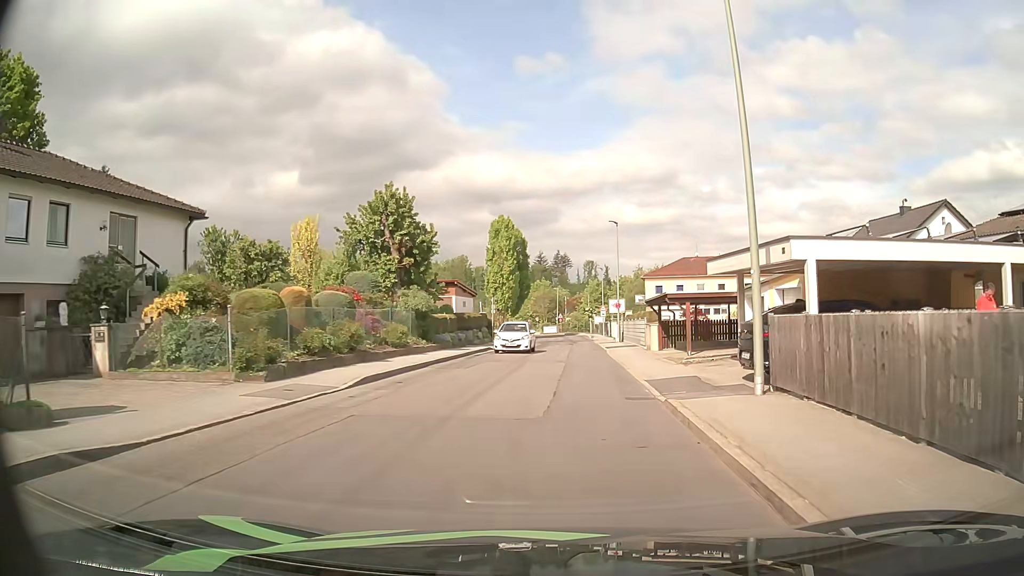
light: Day
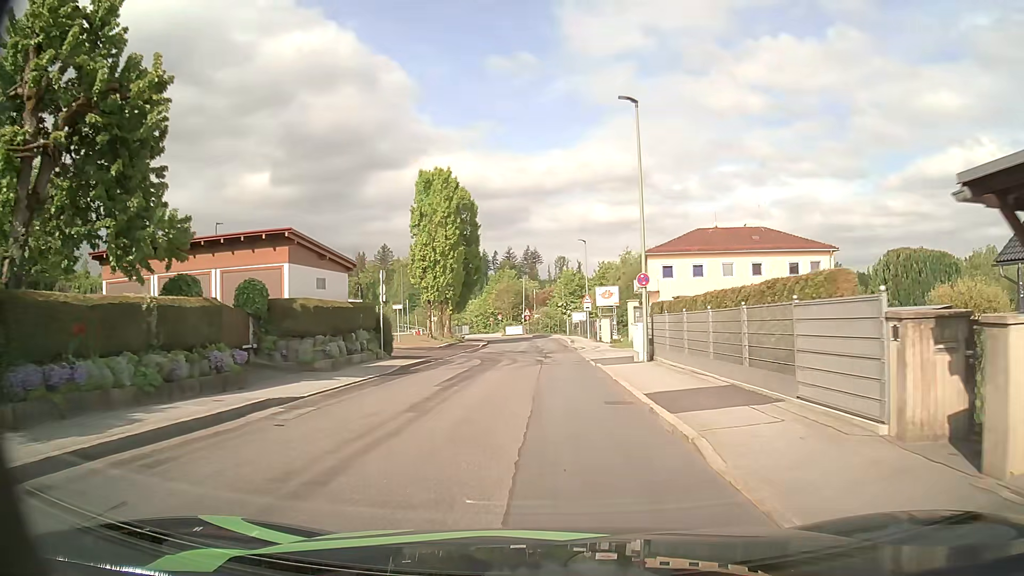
(+1.0, +25.7) m; +2°
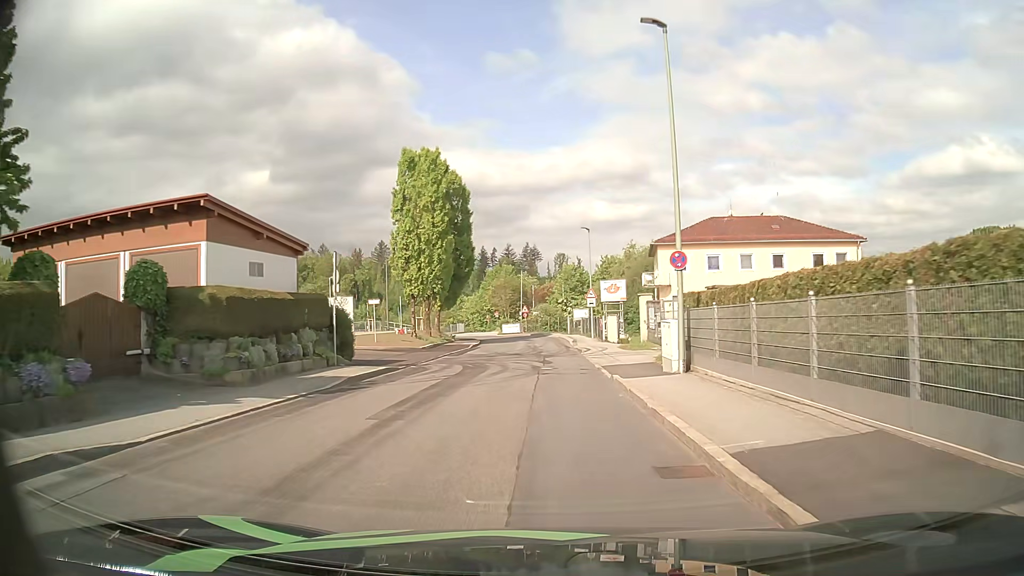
(0.0, +5.7) m; +1°
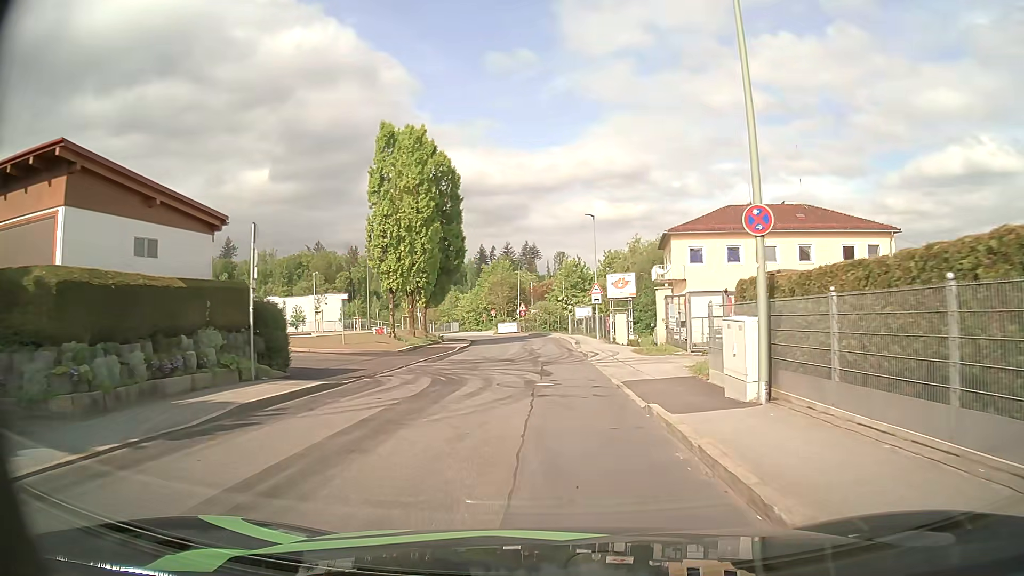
(0.0, +5.8) m; 0°
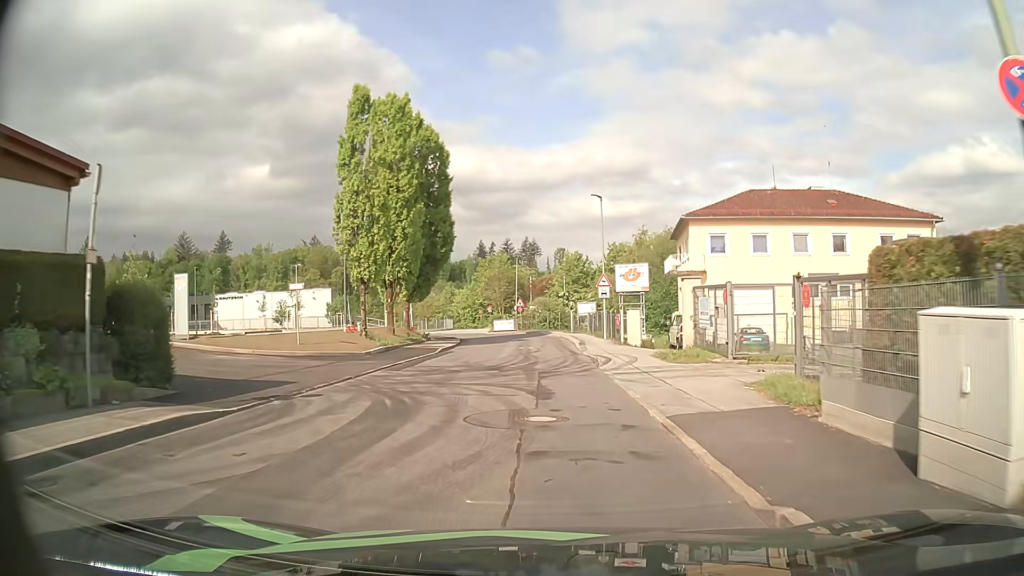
(0.0, +5.8) m; 0°
